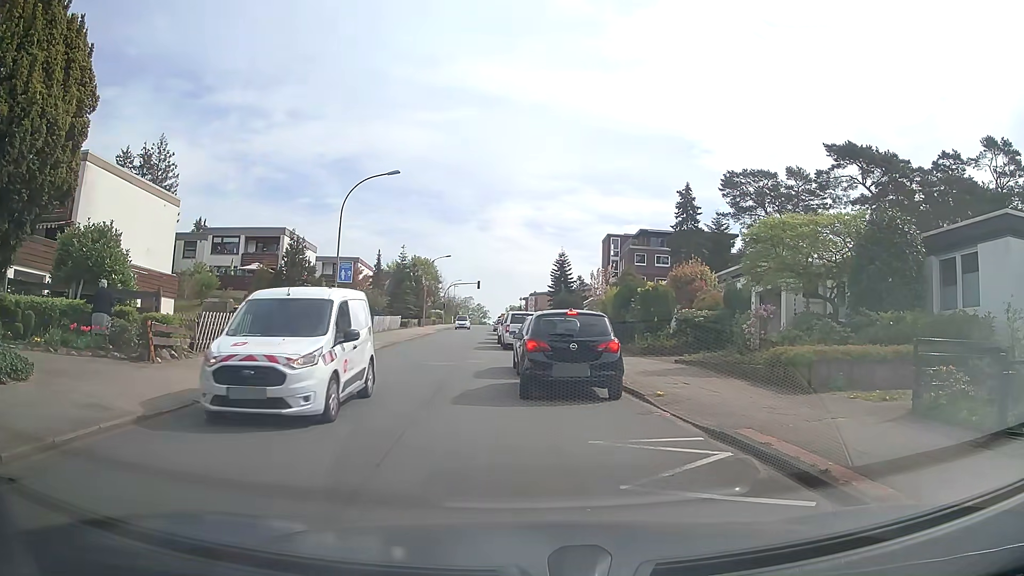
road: unclassified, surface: asphalt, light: Day
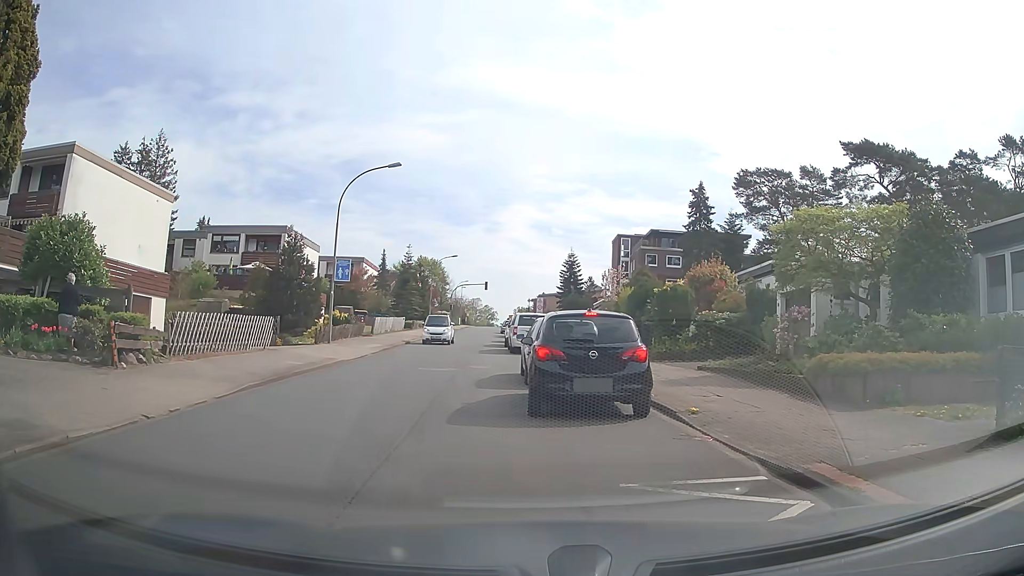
(0.0, +1.8) m; 0°
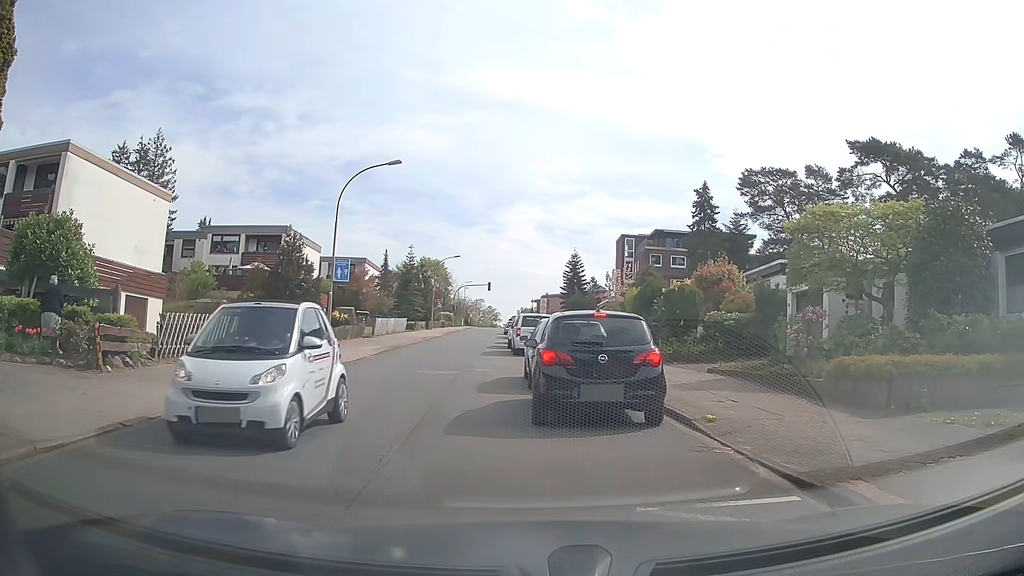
(0.0, +0.7) m; 0°
(-2, +10) (-2, +20) (-2, +30) (-2, +40) (-1, +50) (-1, +60) (-1, +70) (-1, +80) (0, +90) (+1, +100) m
